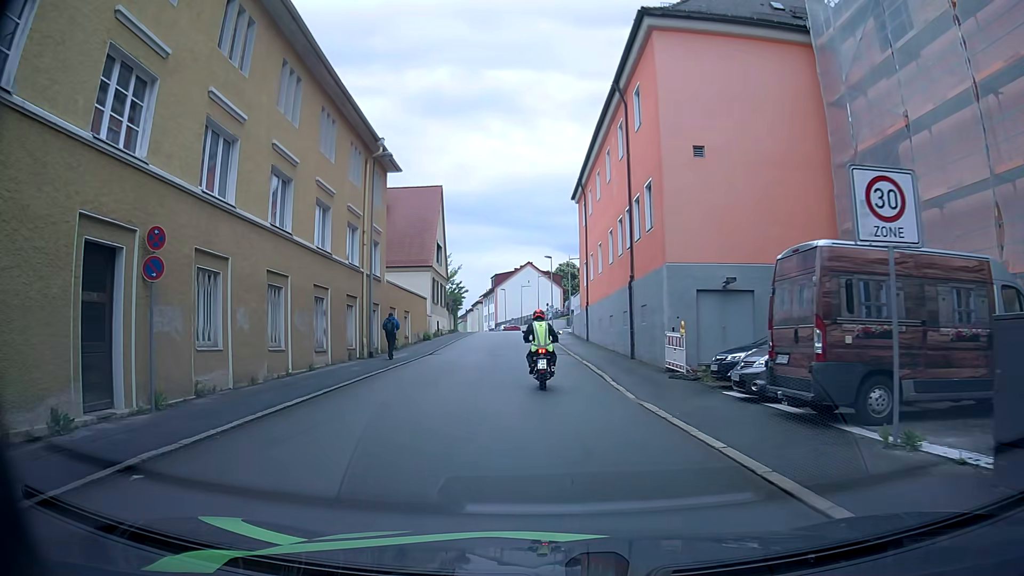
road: residential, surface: asphalt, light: Day
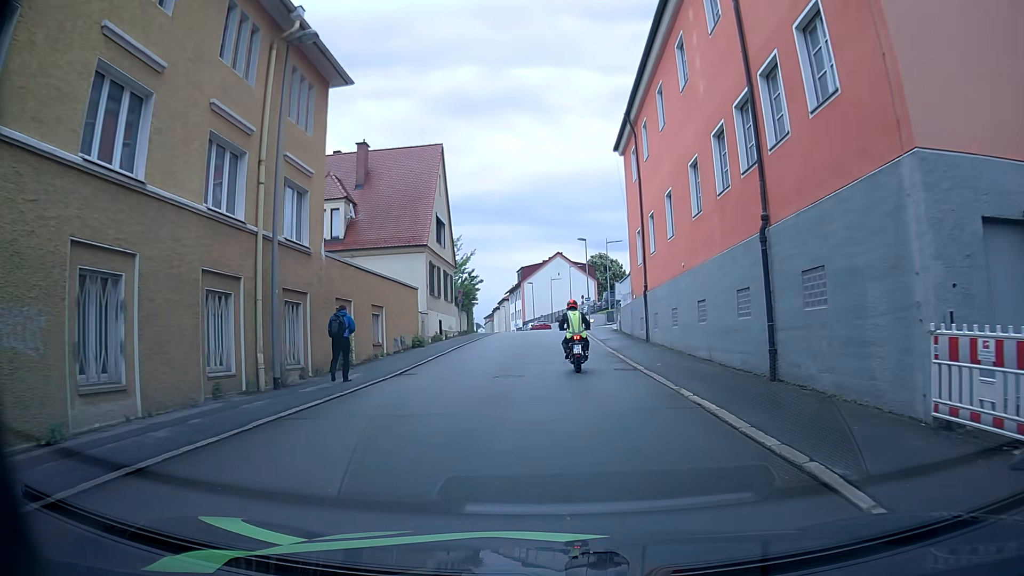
(-0.5, +12.6) m; -3°
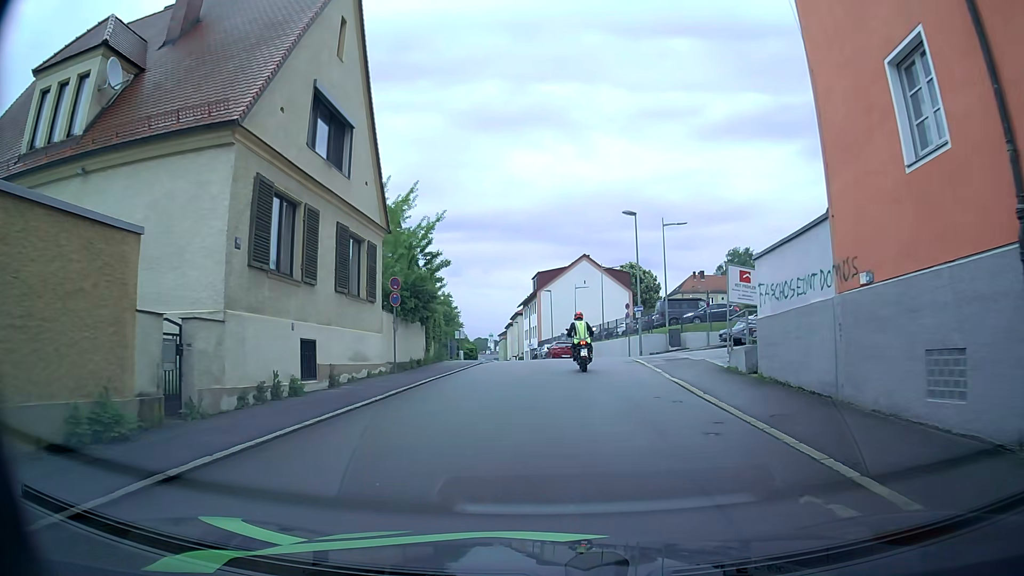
(-0.2, +23.1) m; -1°
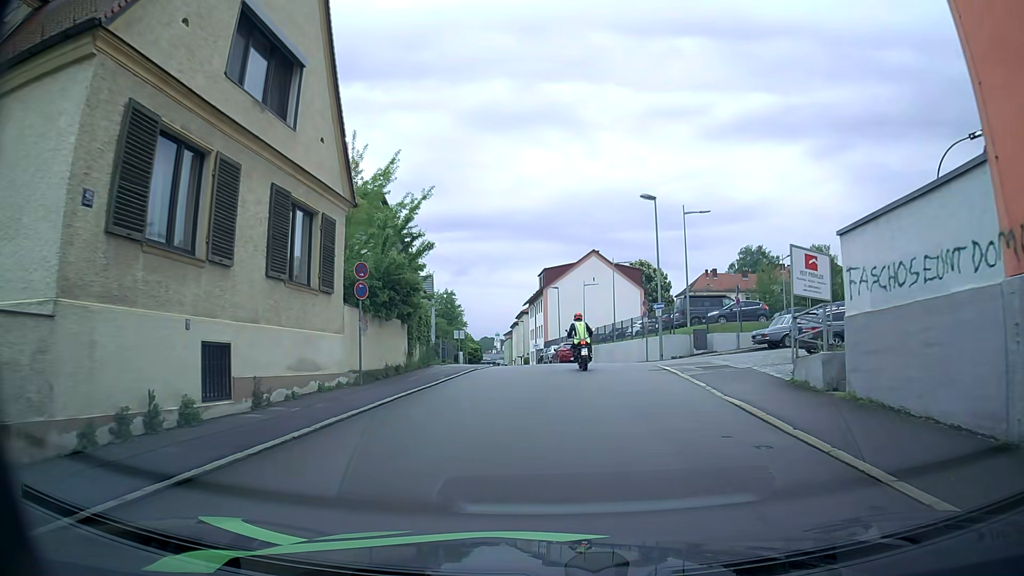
(0.0, +4.7) m; 0°
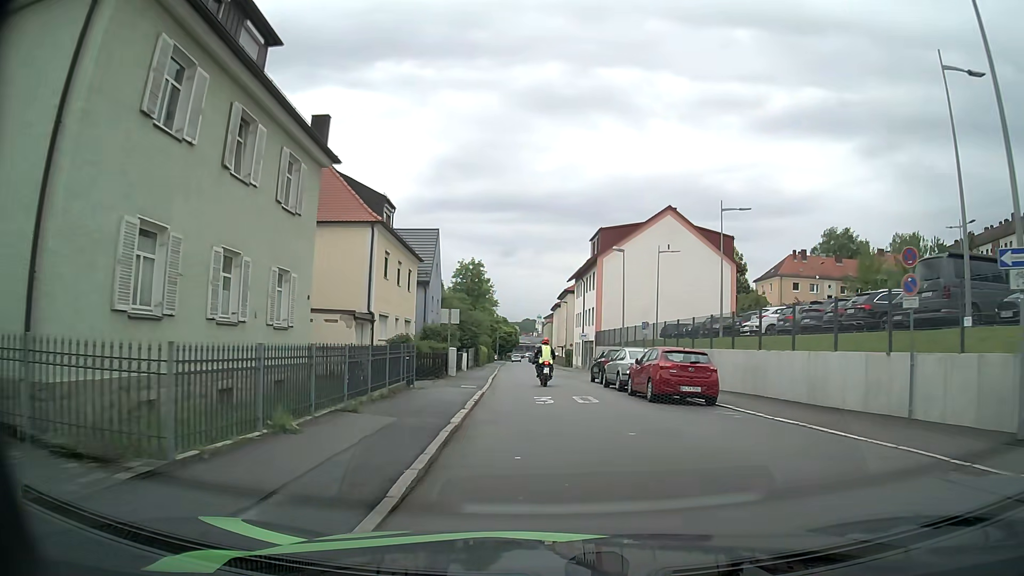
(-1.3, +24.3) m; -5°
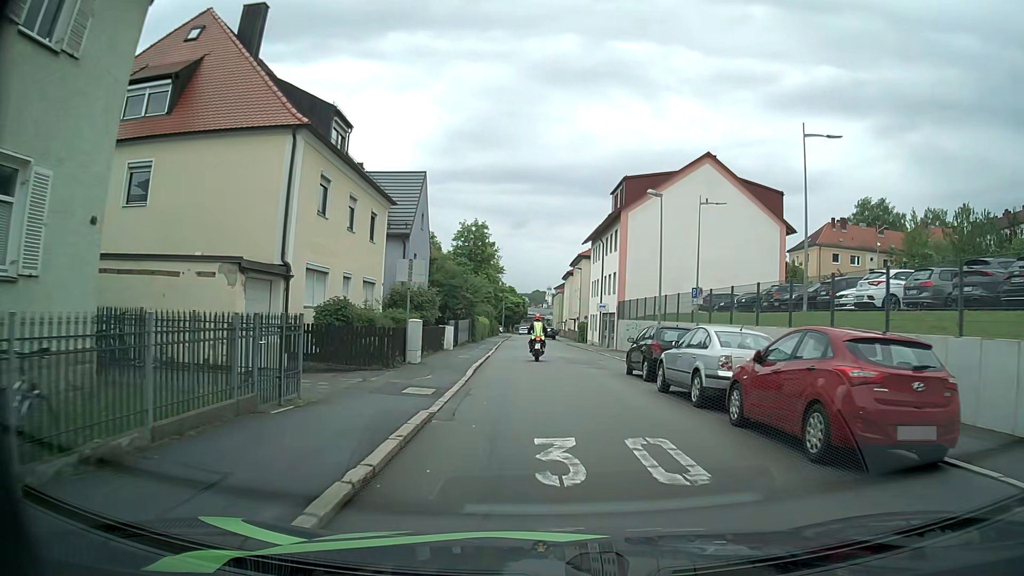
(-0.2, +10.5) m; -2°
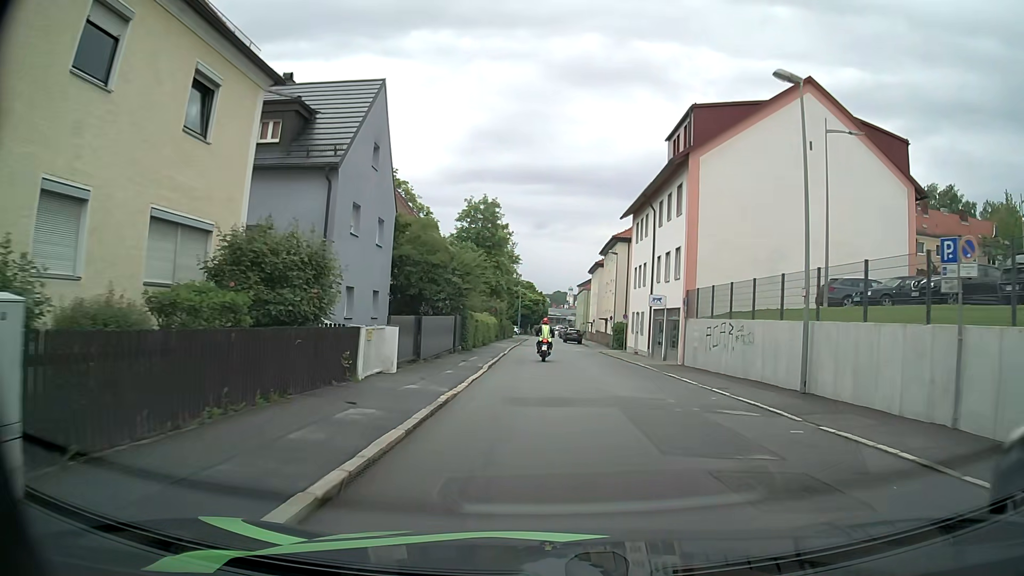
(-0.2, +16.8) m; -1°
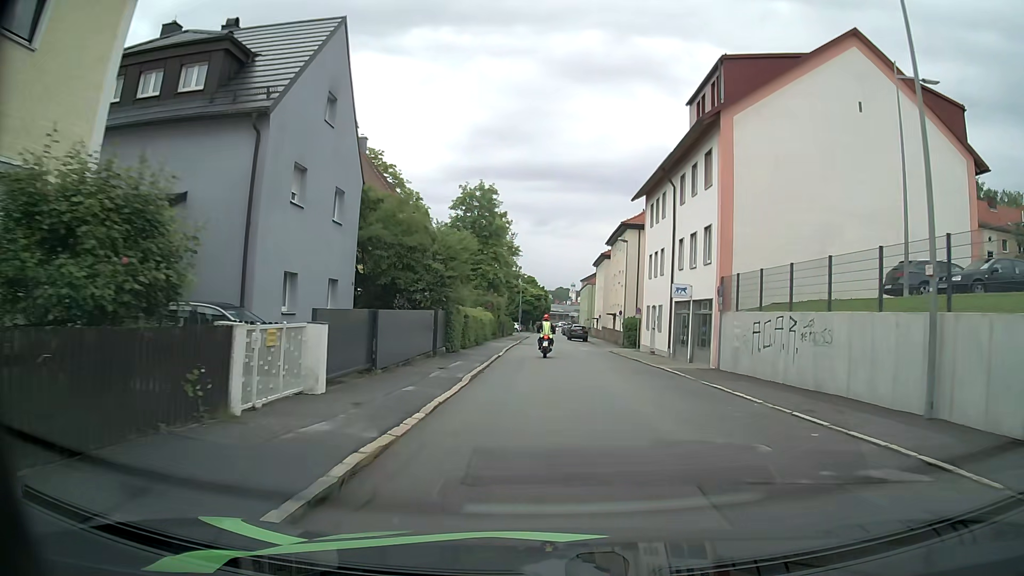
(0.0, +5.9) m; 0°
(0, +10) (0, +20) (0, +30) (0, +40) (0, +50) (0, +60) (-1, +70) (-1, +80) (0, +90) (0, +100) m
